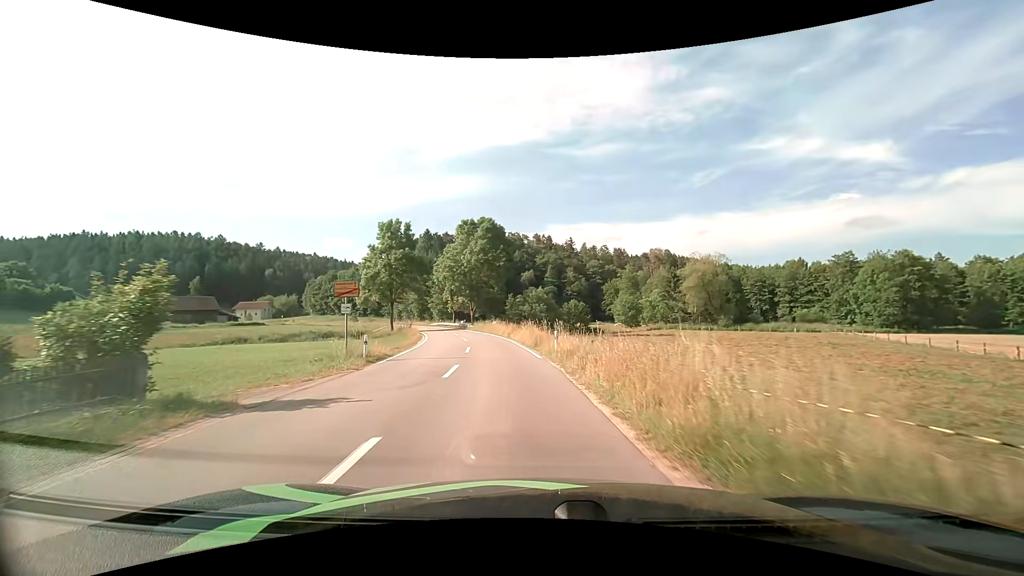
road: tertiary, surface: asphalt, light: Day
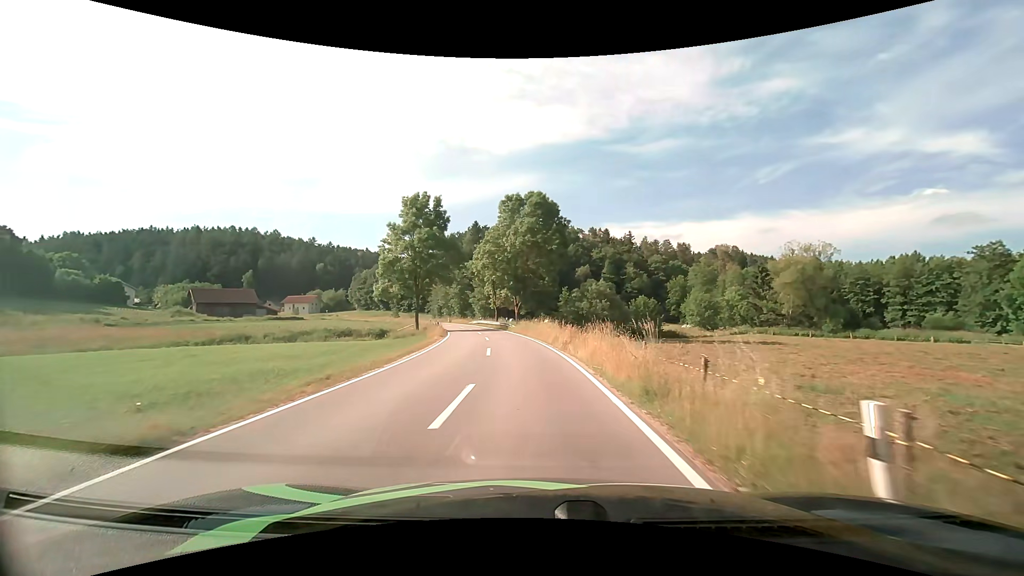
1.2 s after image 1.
(-0.8, +14.3) m; -6°
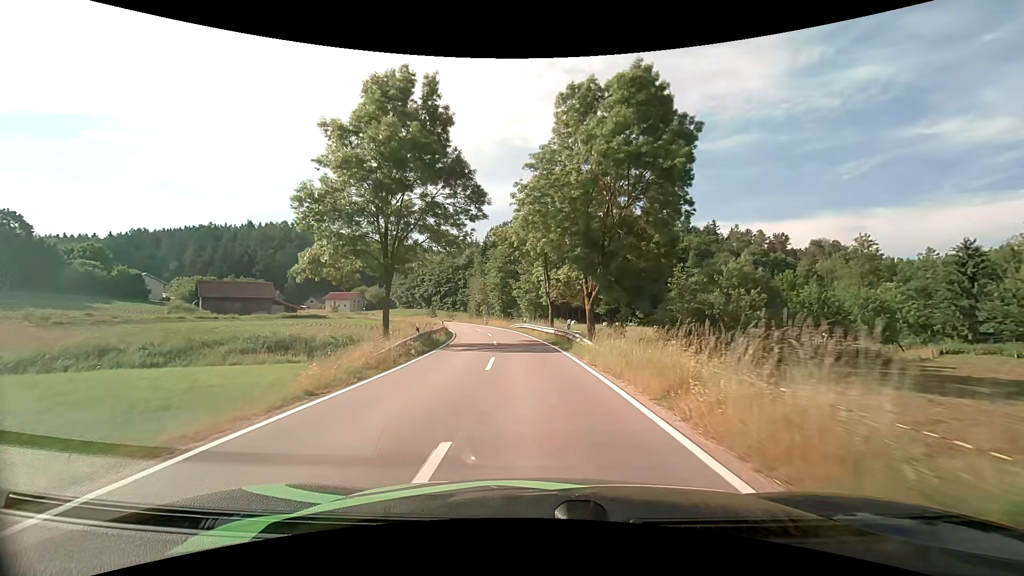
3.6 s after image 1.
(-1.7, +28.6) m; -7°
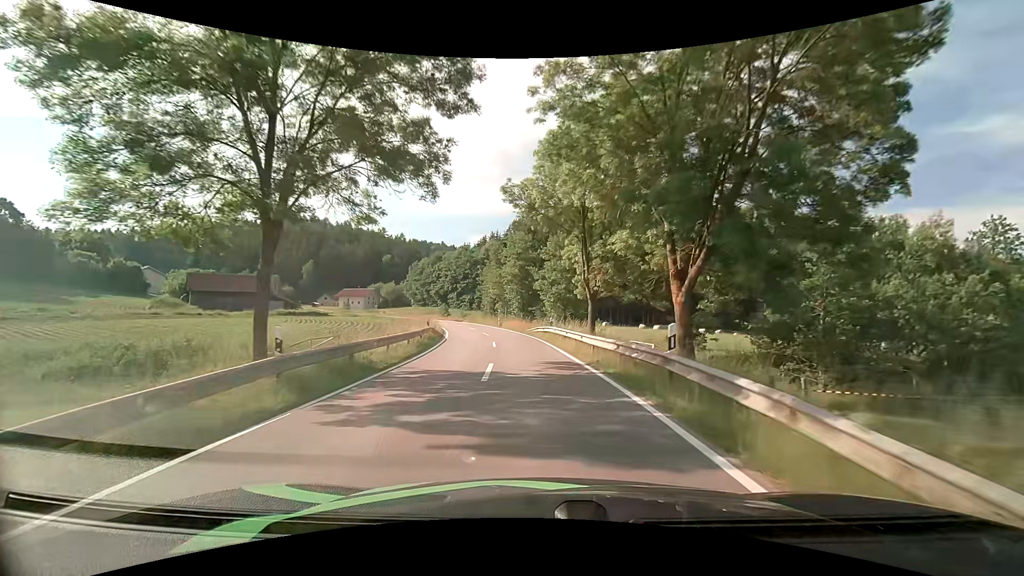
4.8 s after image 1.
(-0.4, +14.5) m; -3°
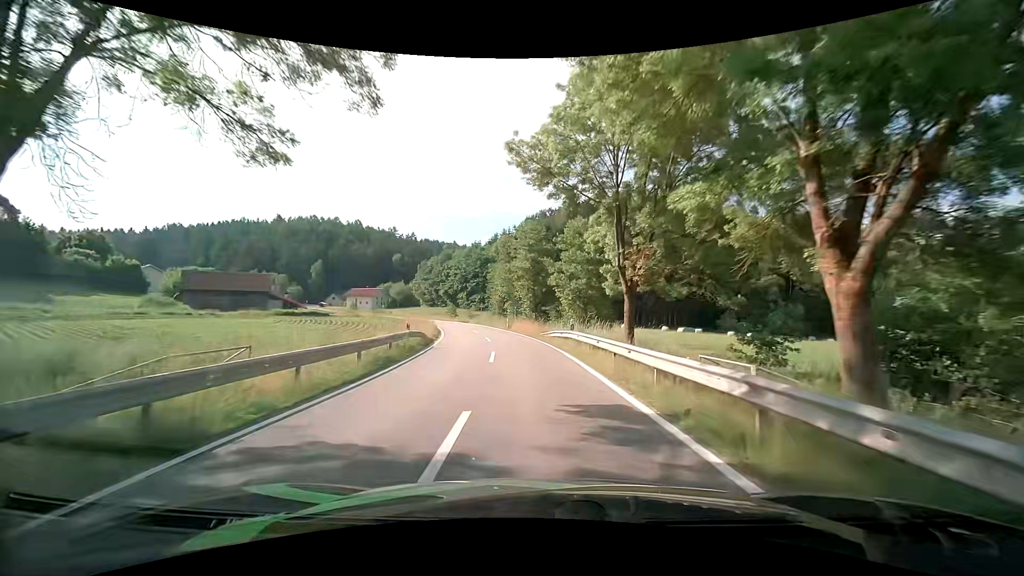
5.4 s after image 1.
(-0.1, +7.4) m; -1°
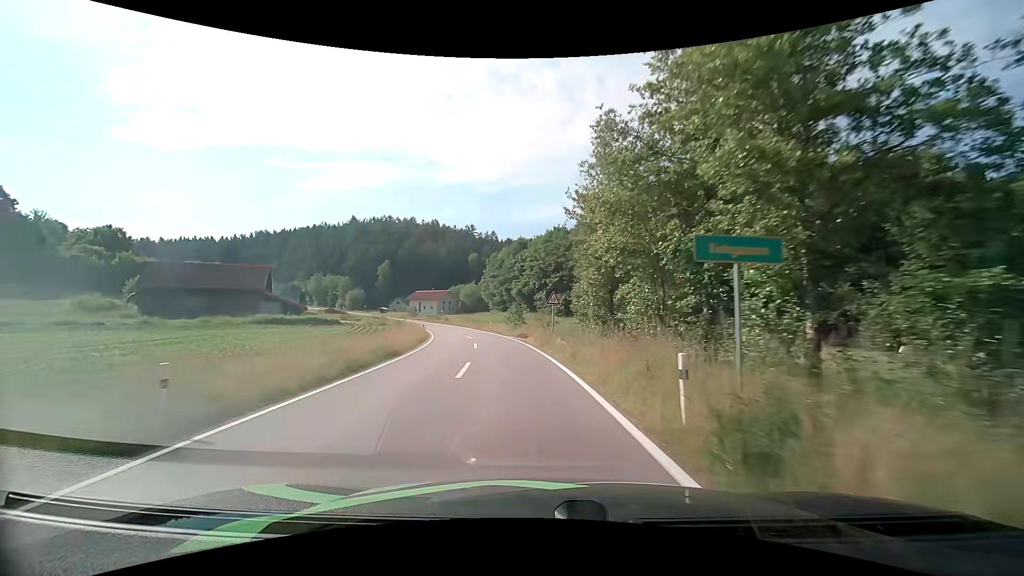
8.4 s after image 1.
(-3.0, +39.1) m; -10°
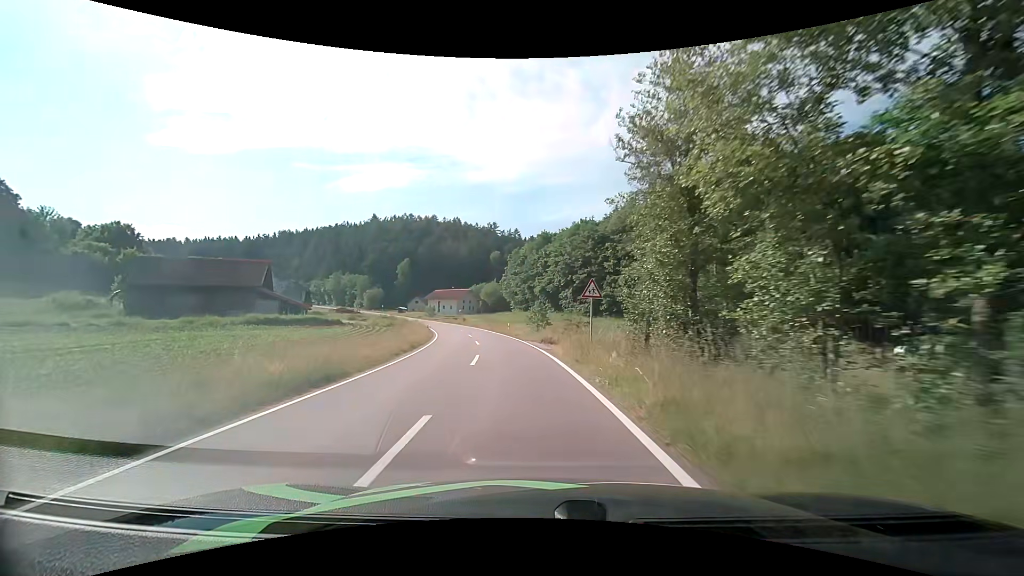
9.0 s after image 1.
(-0.2, +8.7) m; -3°
